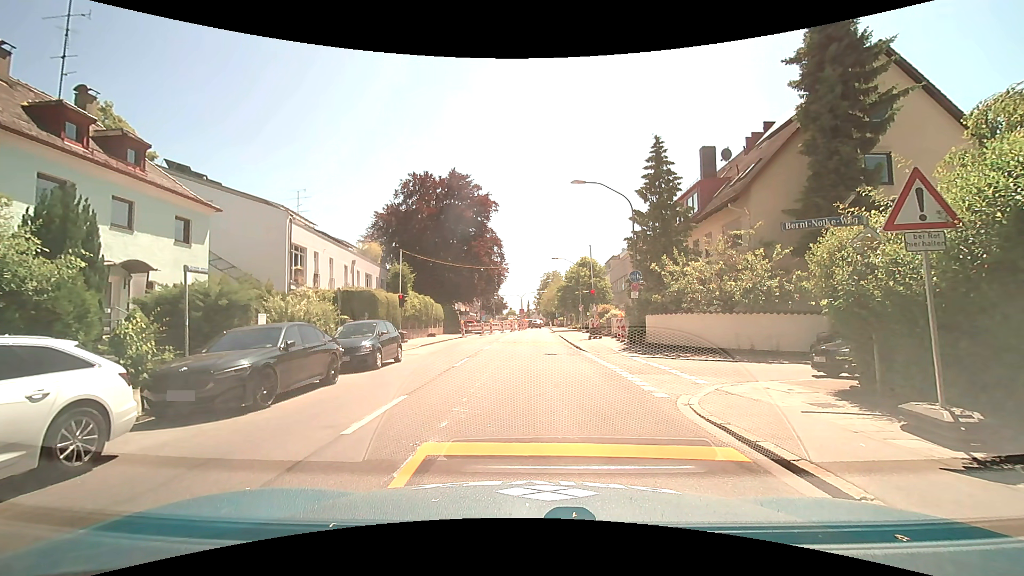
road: secondary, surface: asphalt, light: Day
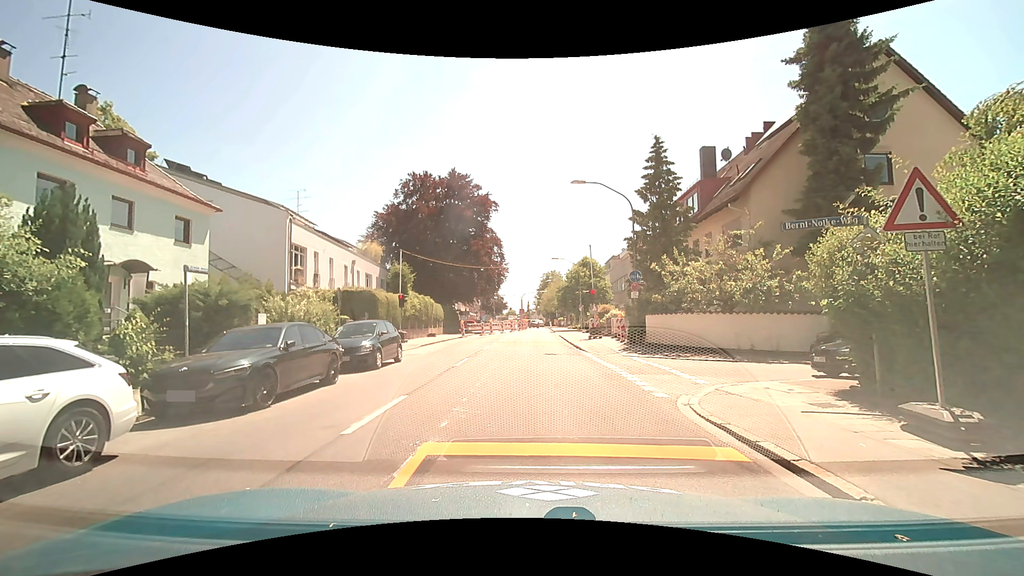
(0.0, 0.0) m; 0°
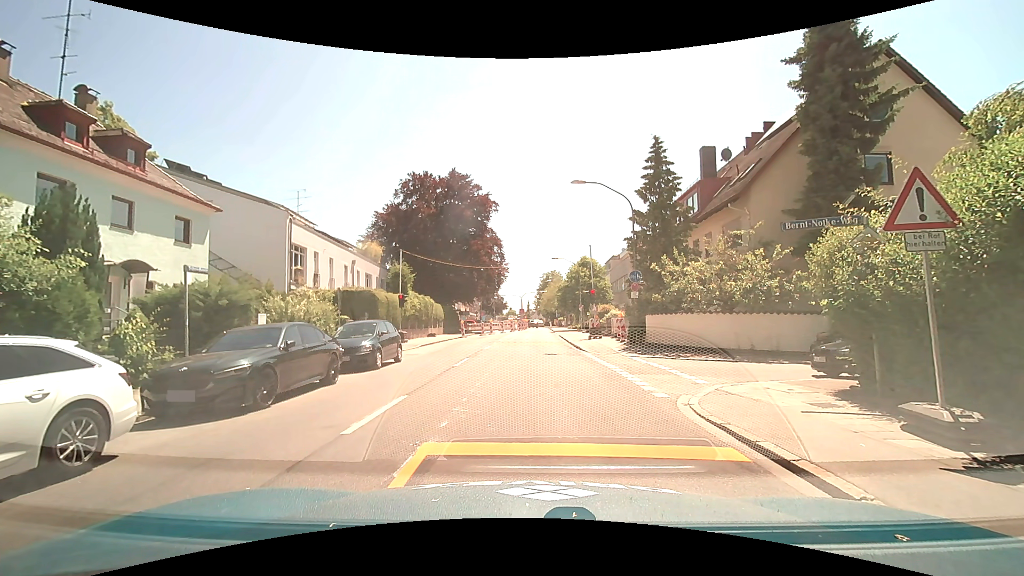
(0.0, 0.0) m; 0°
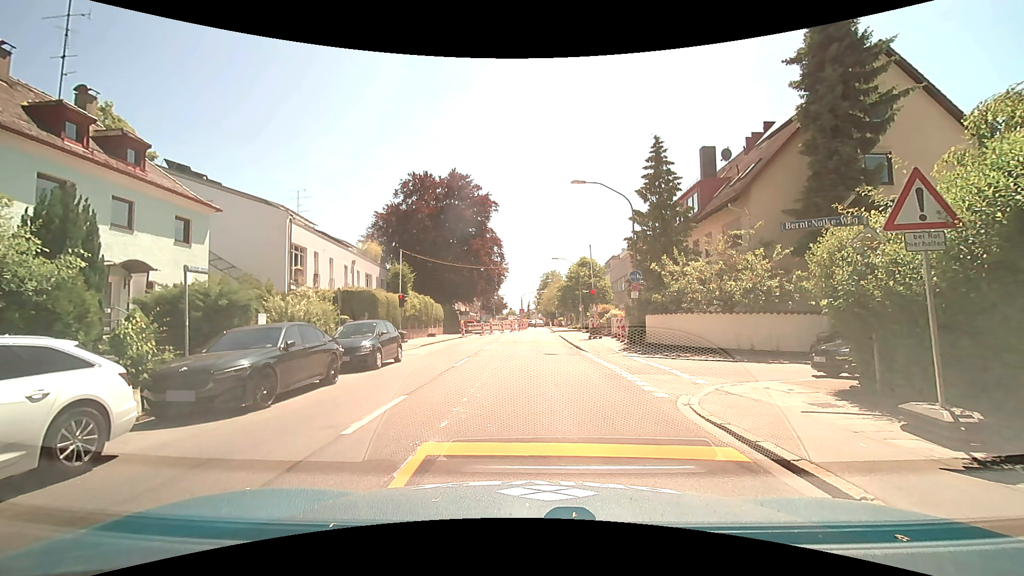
(0.0, 0.0) m; 0°
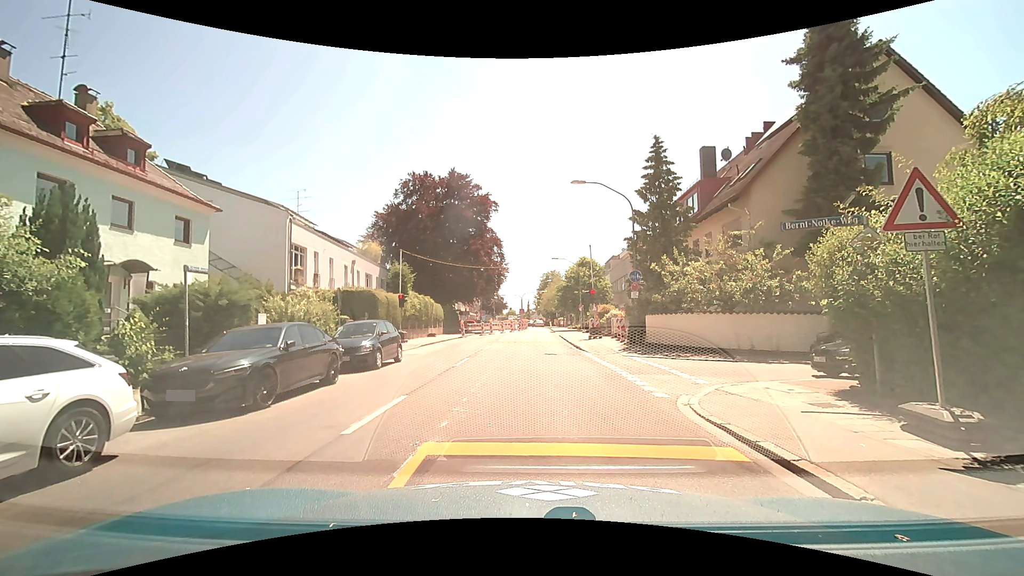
(0.0, 0.0) m; 0°
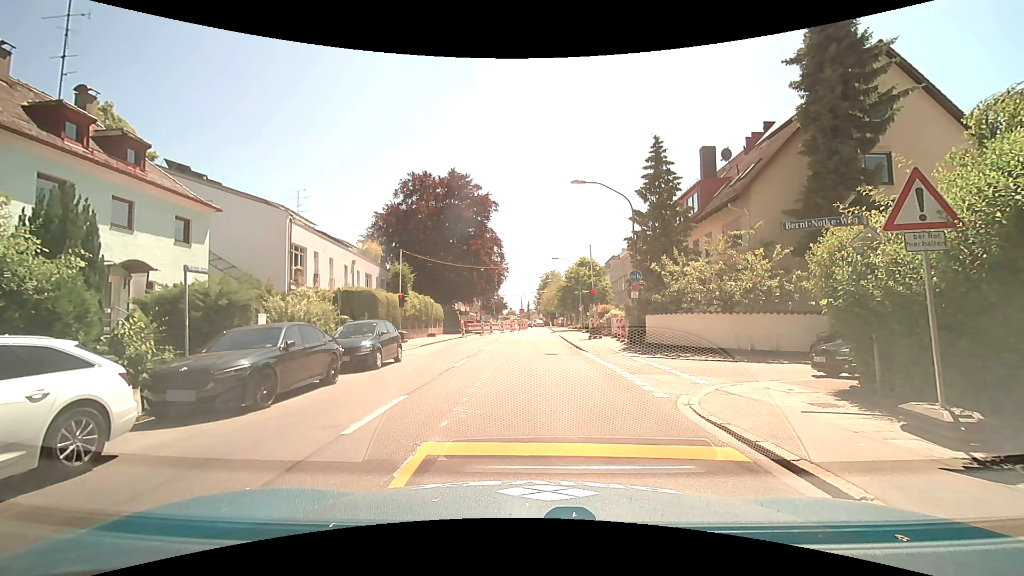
(0.0, 0.0) m; 0°
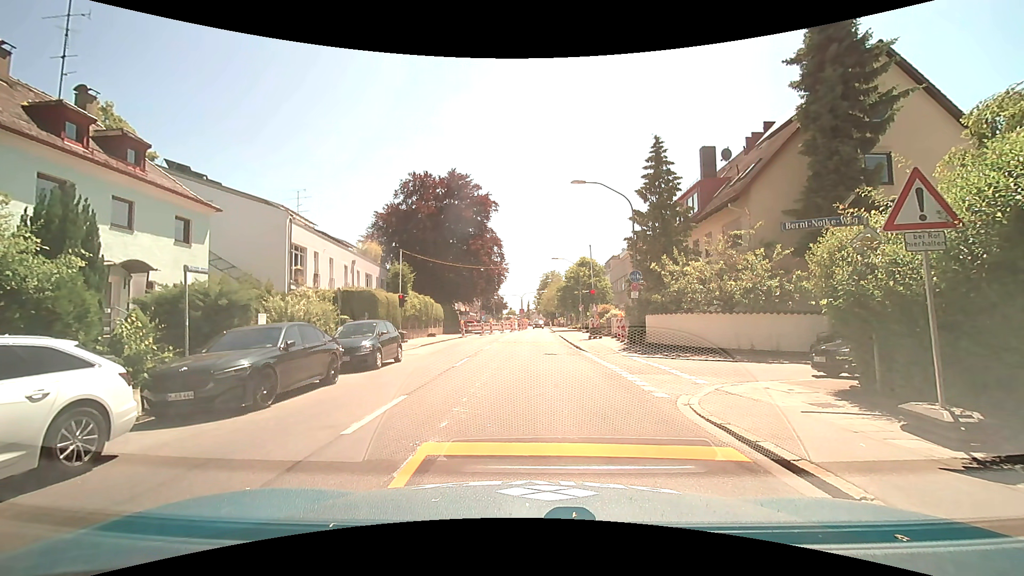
(0.0, 0.0) m; 0°
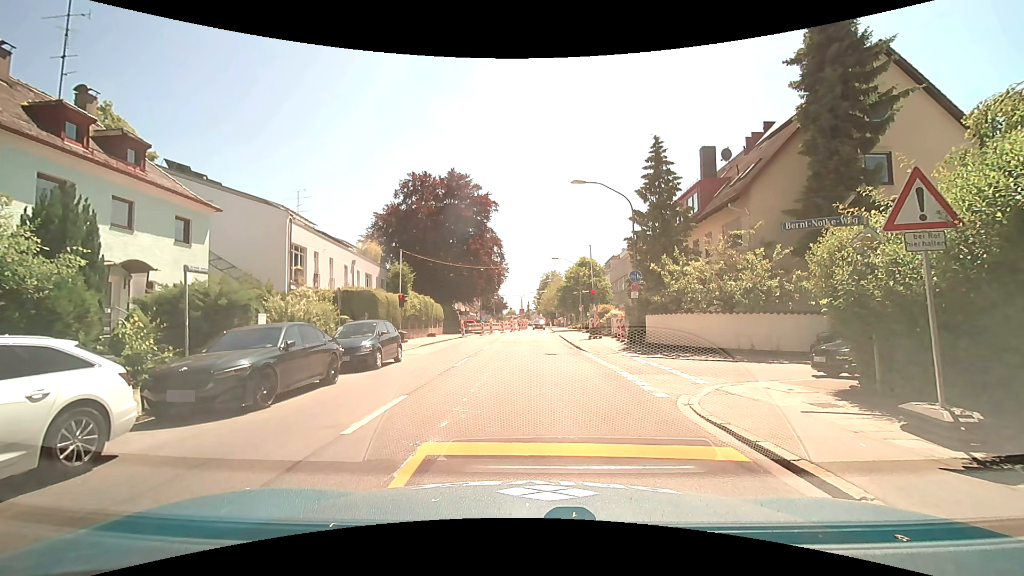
(0.0, 0.0) m; 0°
